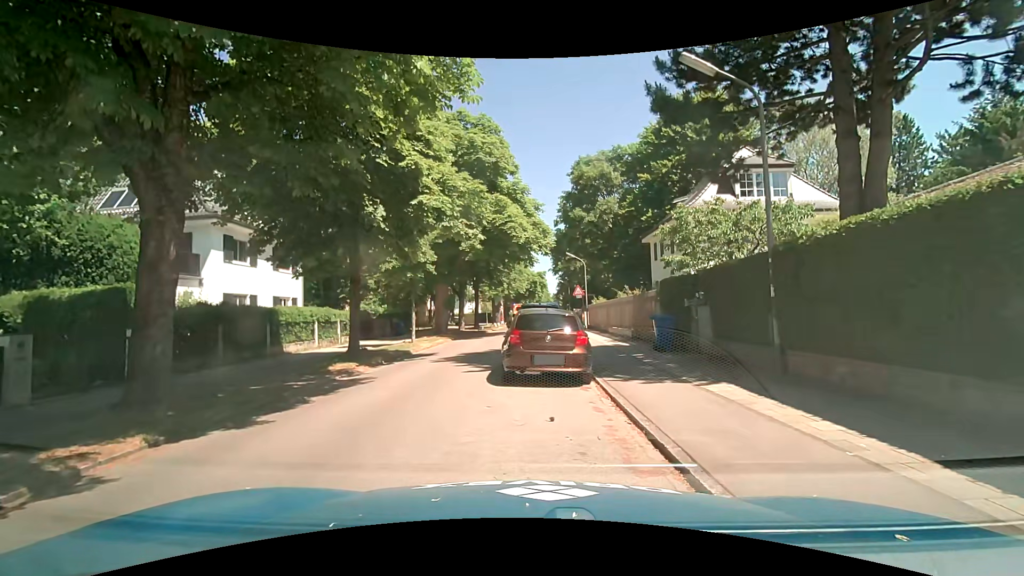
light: Day
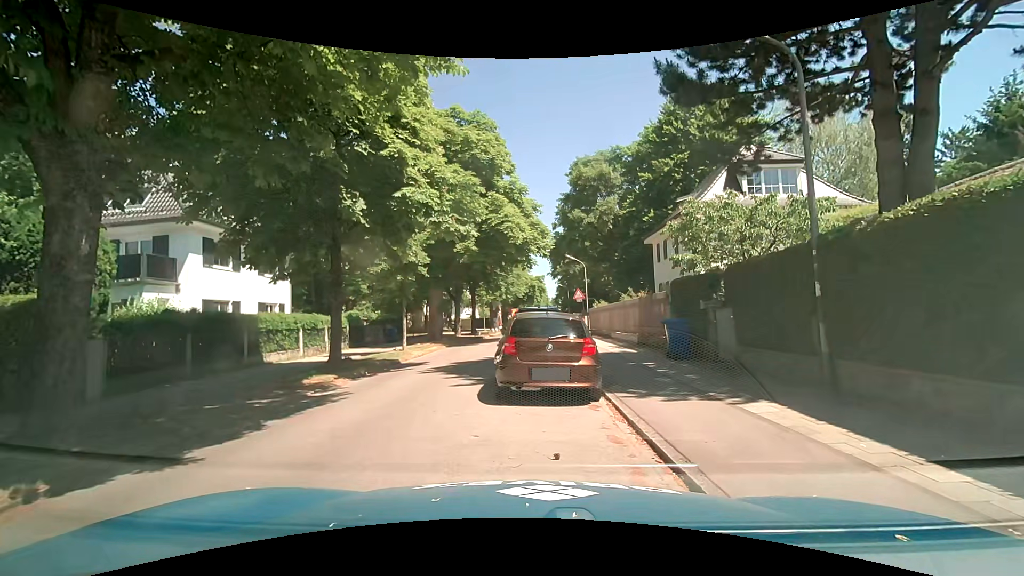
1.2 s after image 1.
(0.0, +1.4) m; 0°
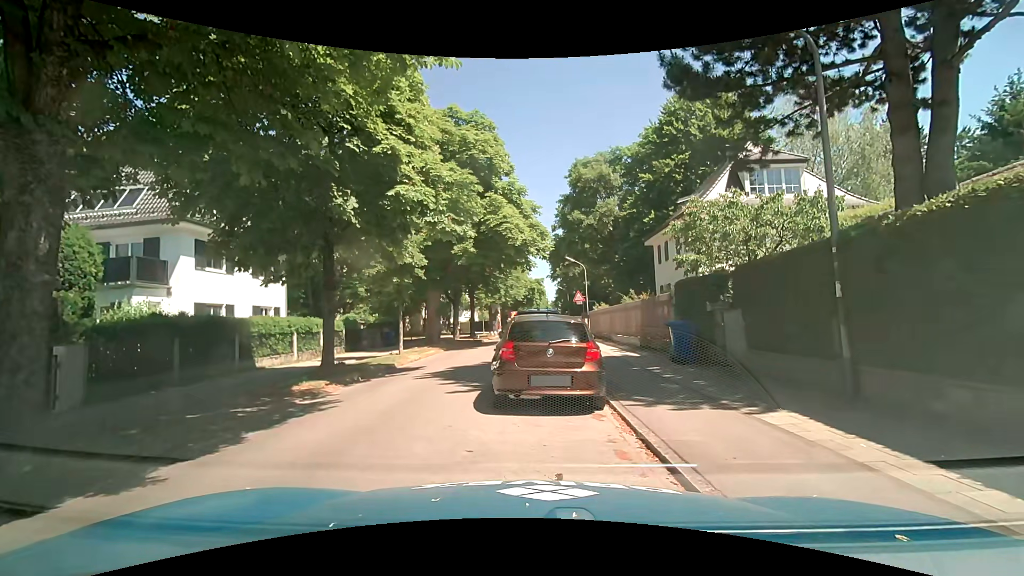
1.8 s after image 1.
(0.0, +0.5) m; 0°
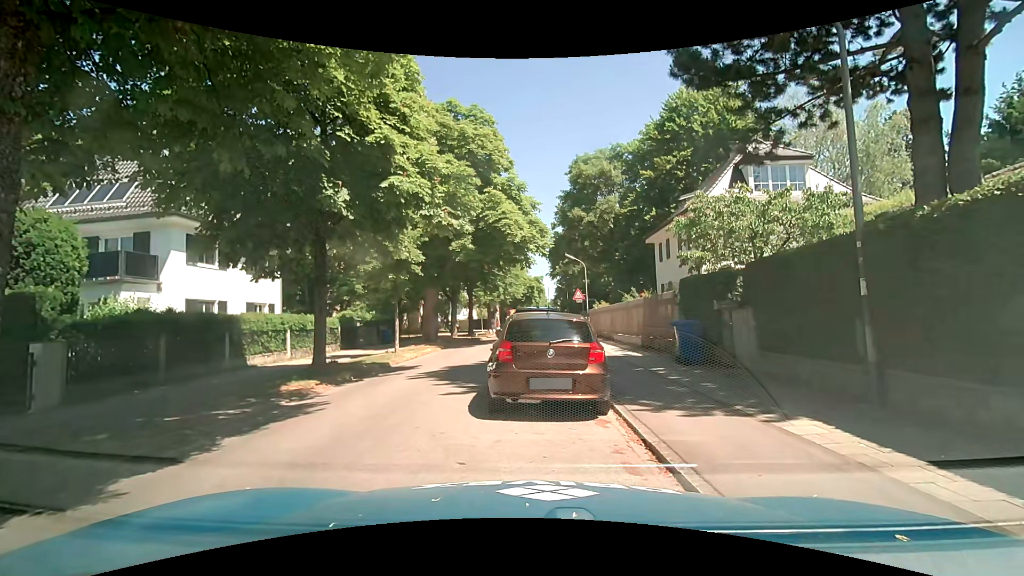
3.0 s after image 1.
(0.0, +0.5) m; 0°
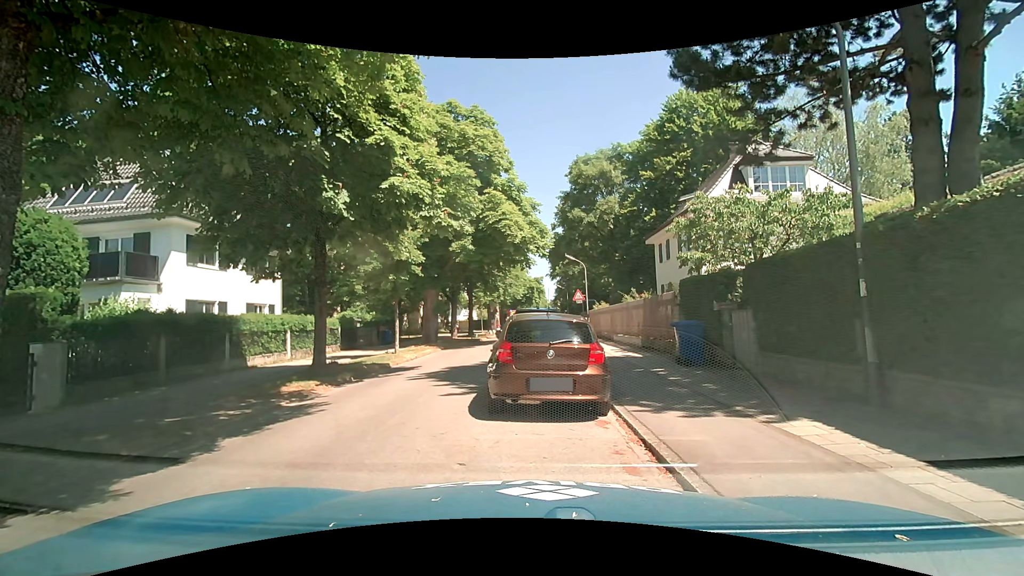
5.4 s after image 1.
(0.0, +0.1) m; 0°
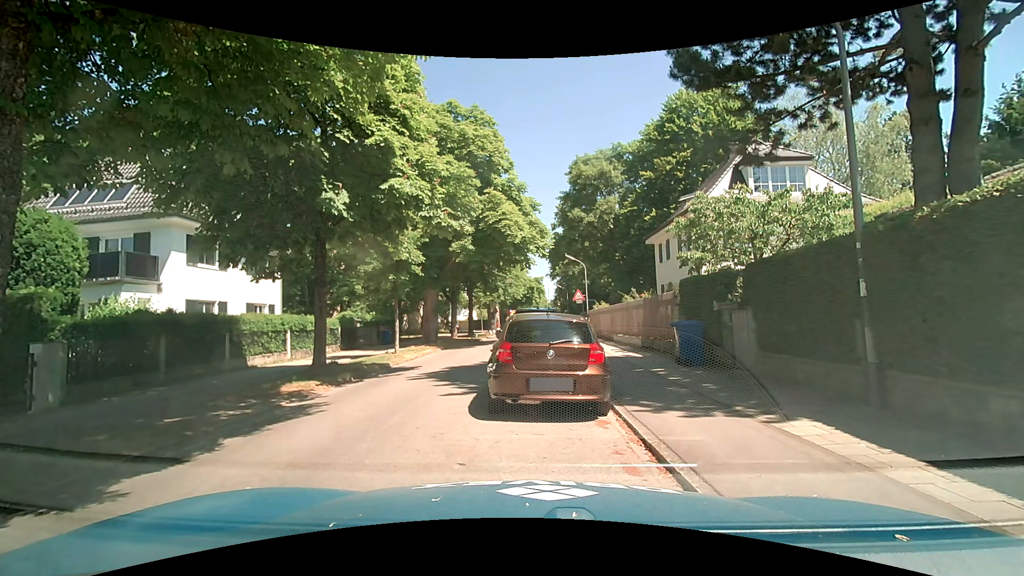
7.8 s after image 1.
(0.0, 0.0) m; 0°
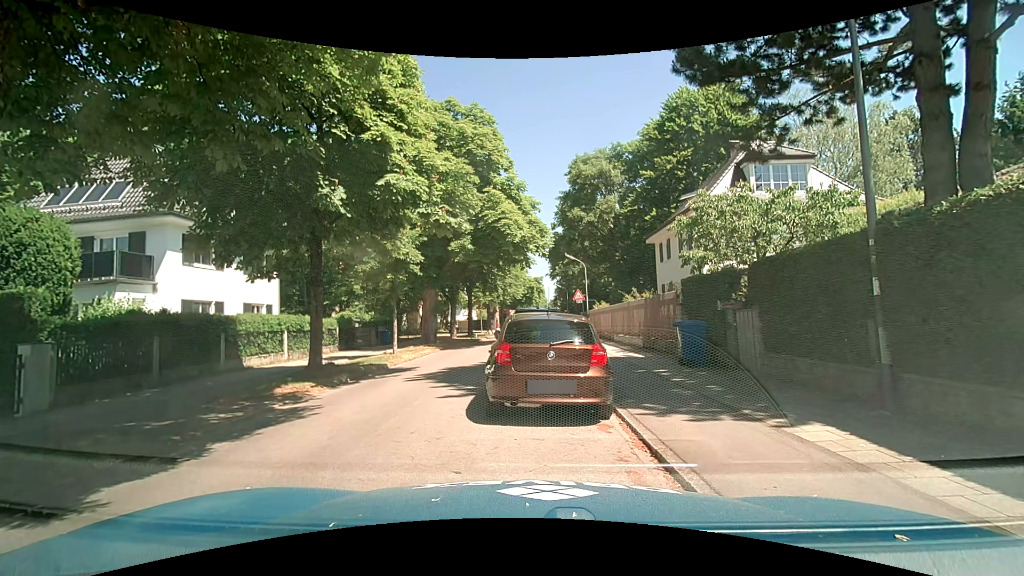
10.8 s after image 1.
(0.0, +0.3) m; 0°
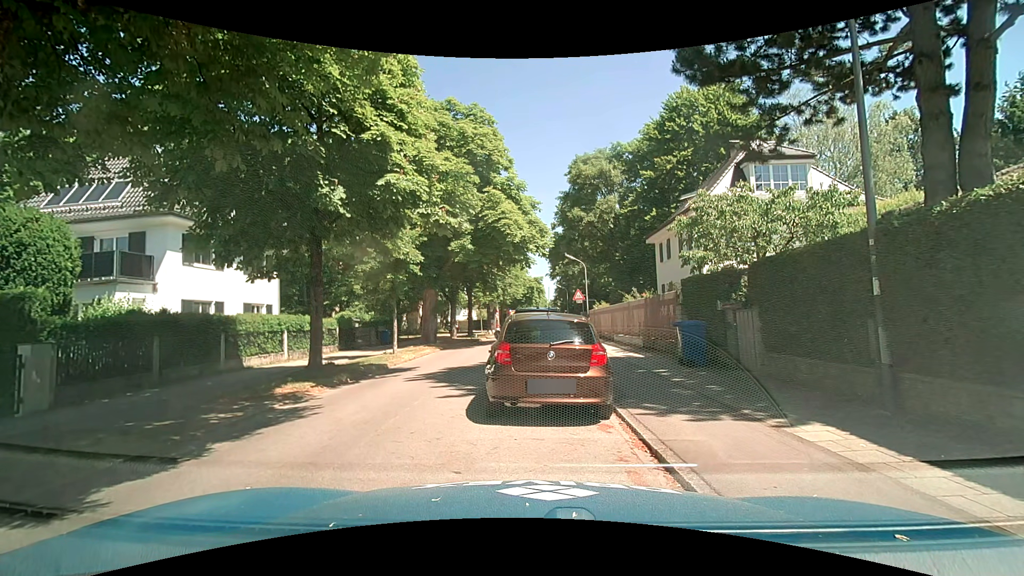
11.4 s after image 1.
(0.0, 0.0) m; 0°
